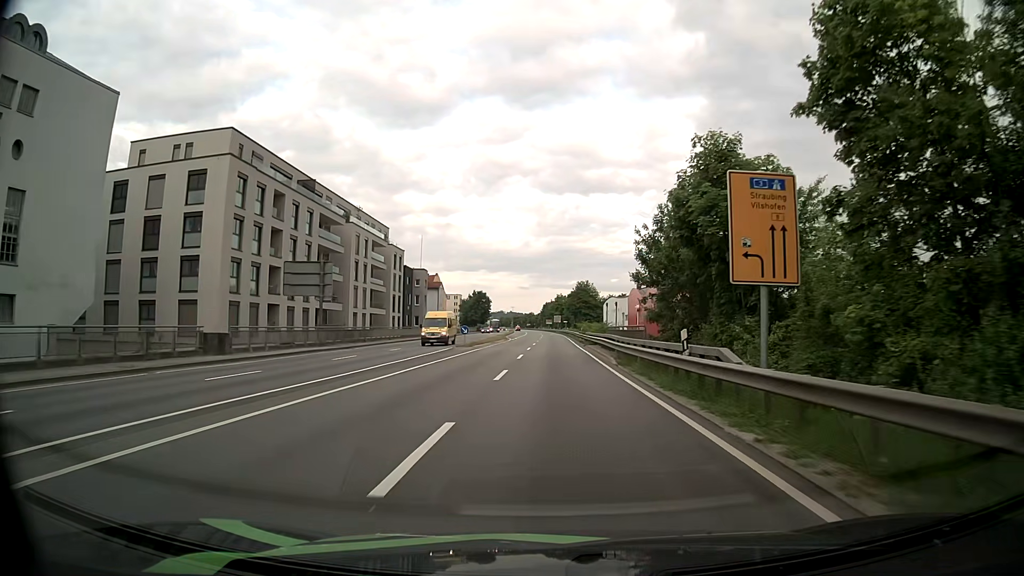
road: primary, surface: asphalt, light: Day
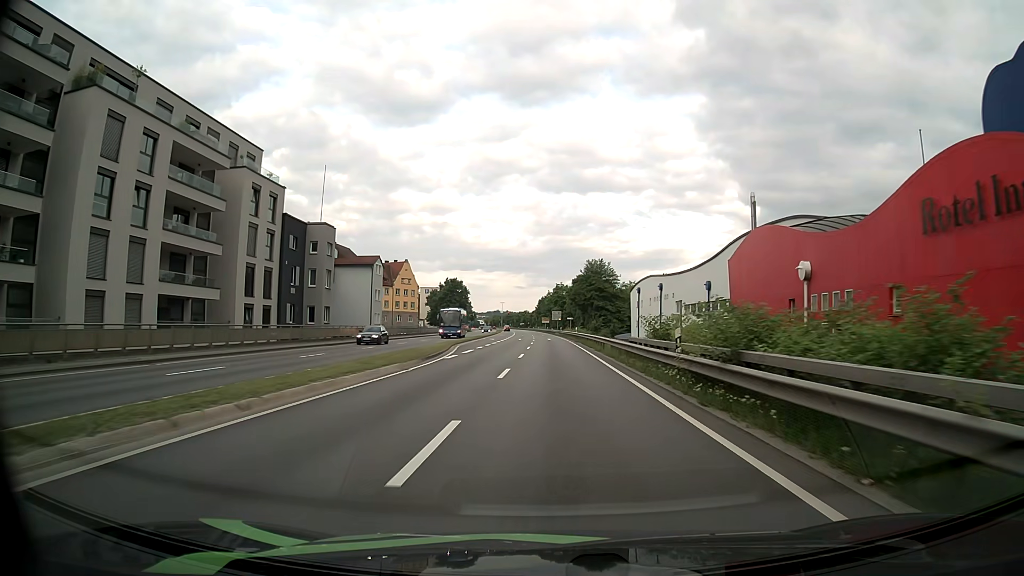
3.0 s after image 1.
(+0.7, +47.9) m; +1°
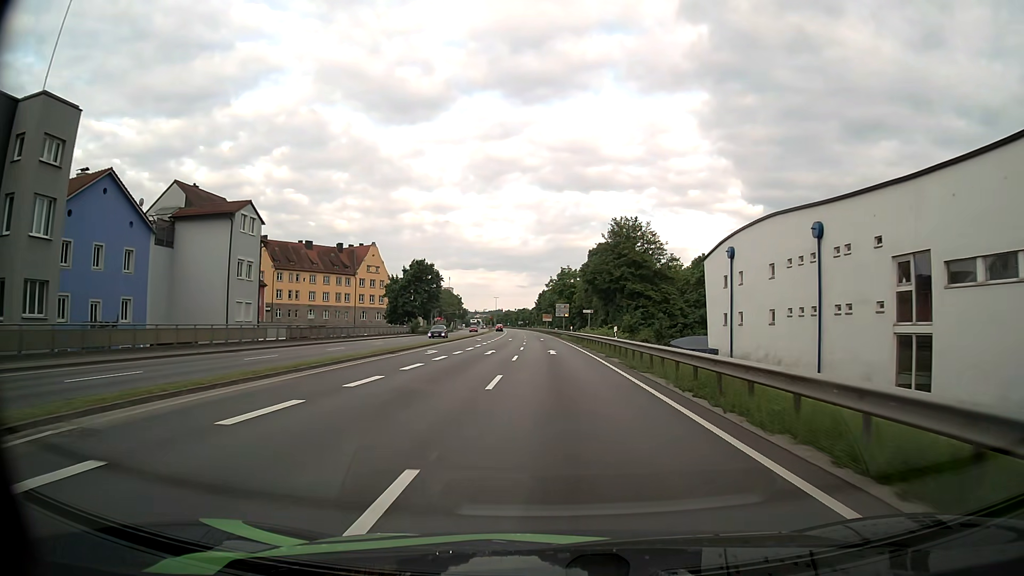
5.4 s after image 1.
(-0.1, +39.6) m; 0°
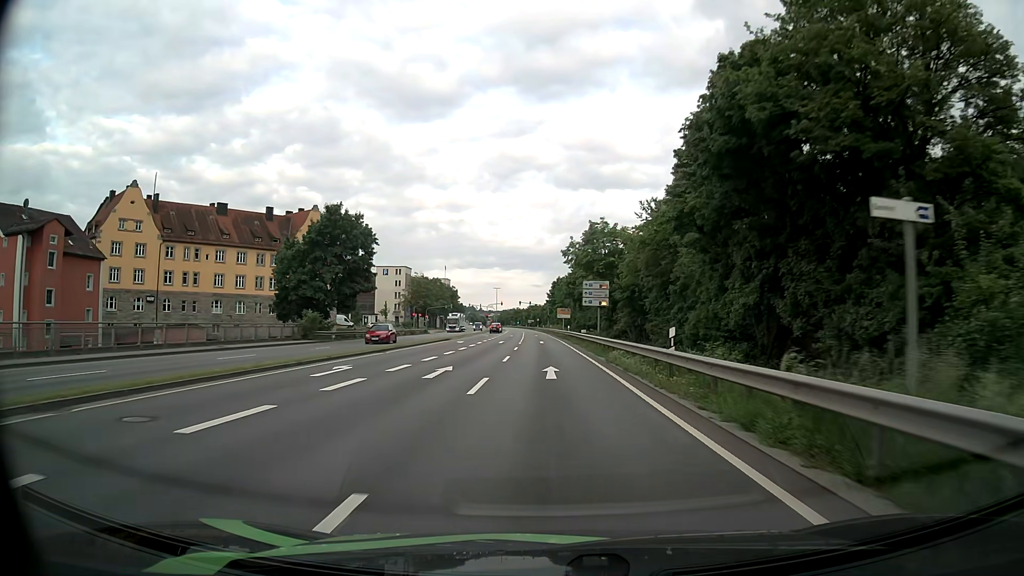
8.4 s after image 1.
(-0.4, +49.0) m; -1°
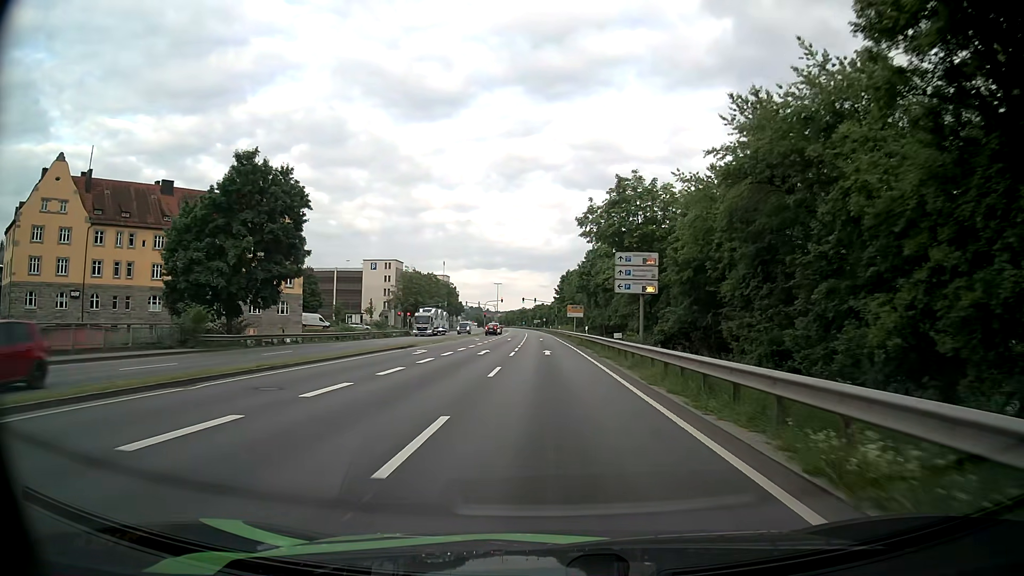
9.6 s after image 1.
(-0.1, +19.4) m; -1°
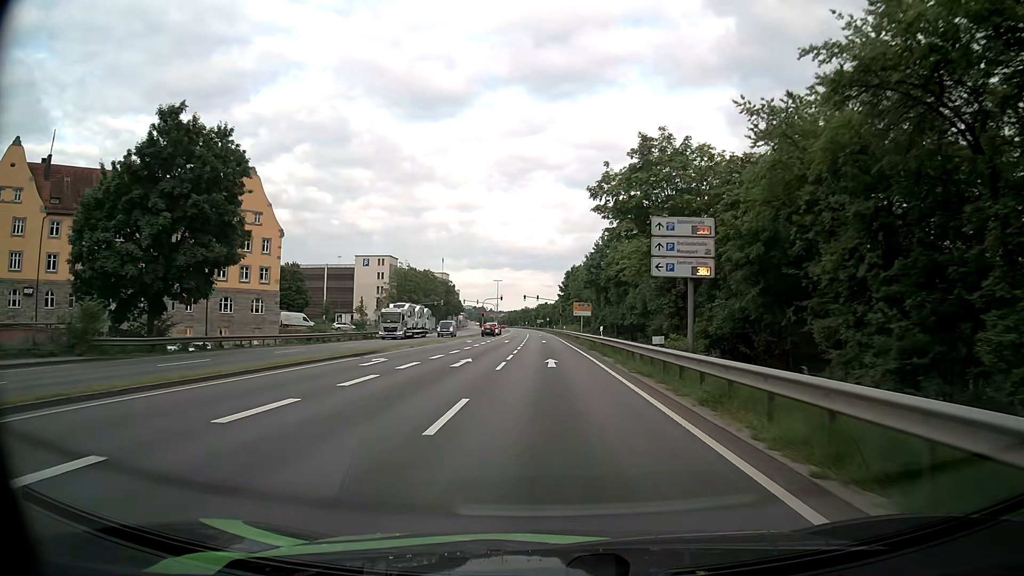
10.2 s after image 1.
(0.0, +9.7) m; -1°
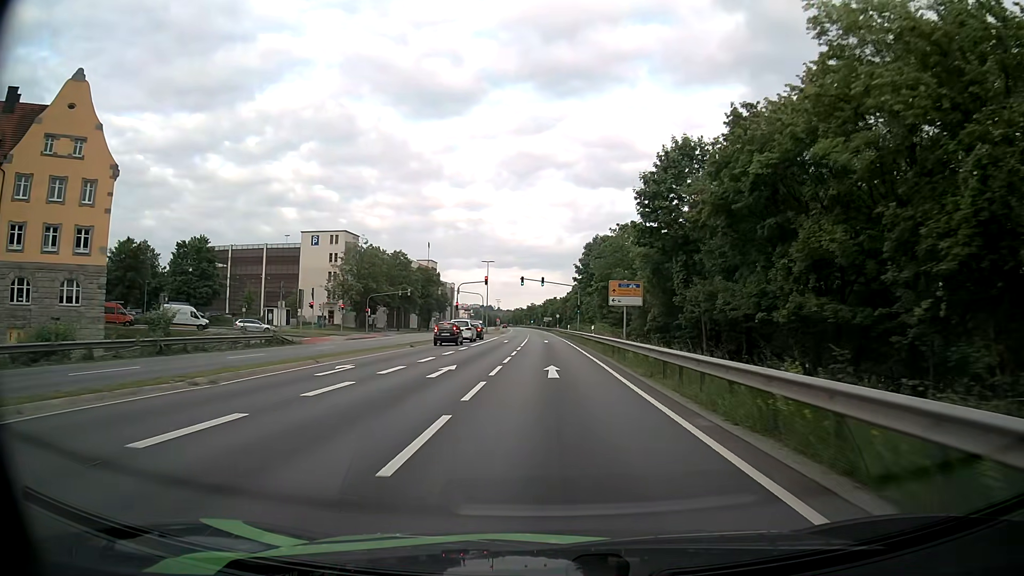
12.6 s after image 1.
(-0.1, +38.4) m; 0°
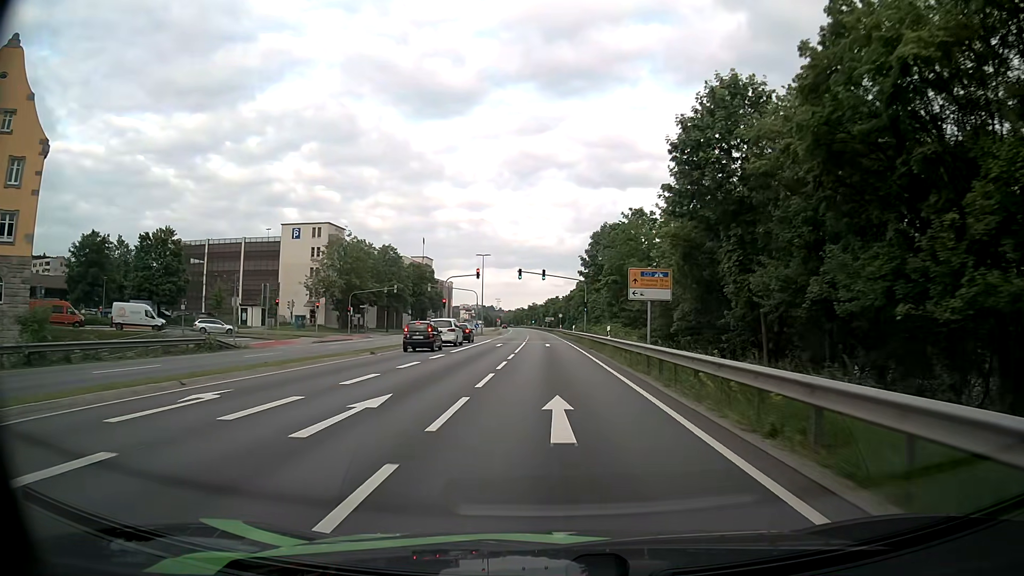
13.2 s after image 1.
(-0.1, +9.5) m; -1°
(0, +10) (0, +20) (0, +30) (0, +40) (0, +50) (0, +60) (-1, +70) (-1, +80) (-1, +90) (-1, +100) m
